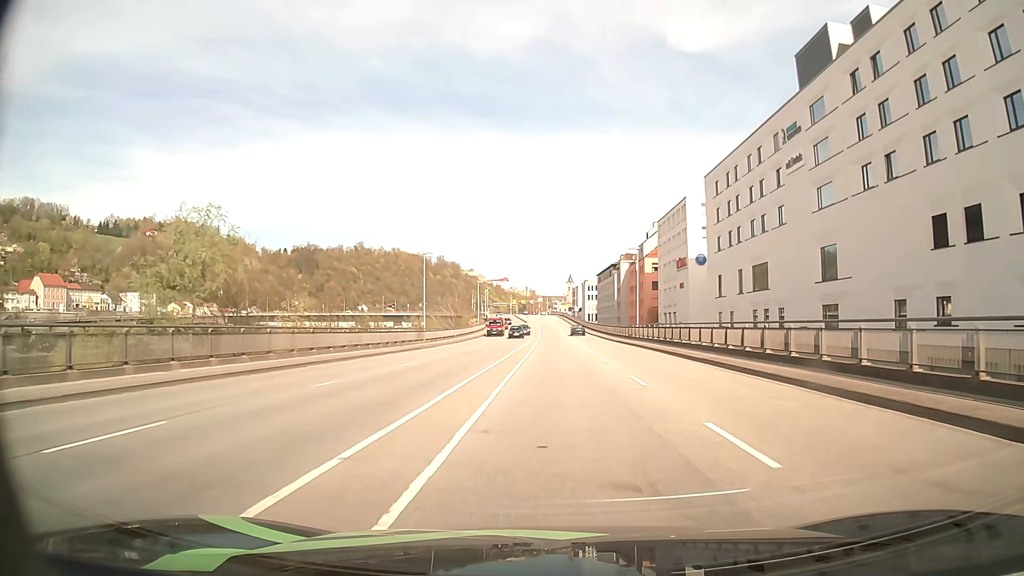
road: primary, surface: asphalt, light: Day
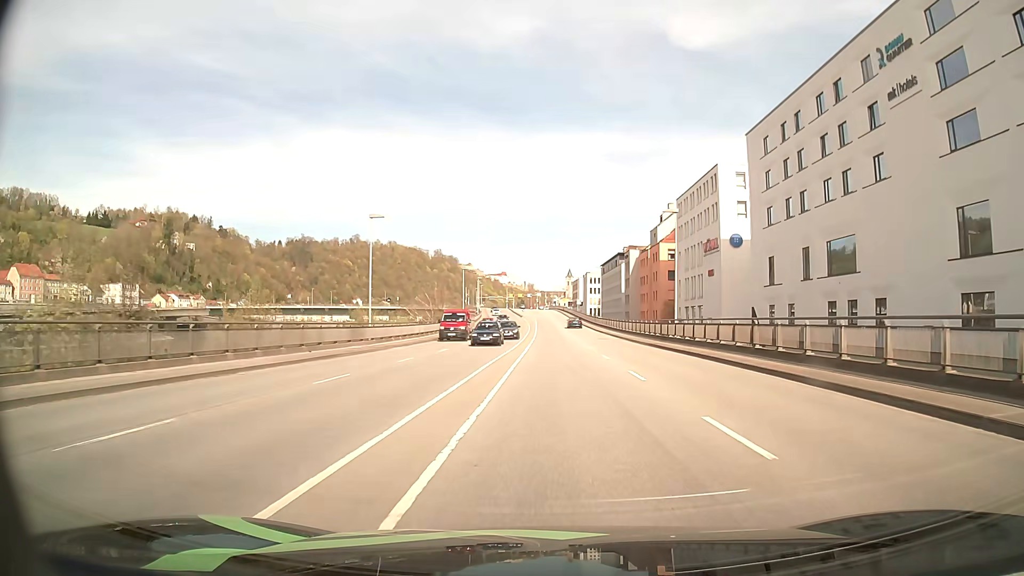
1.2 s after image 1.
(0.0, +17.9) m; 0°
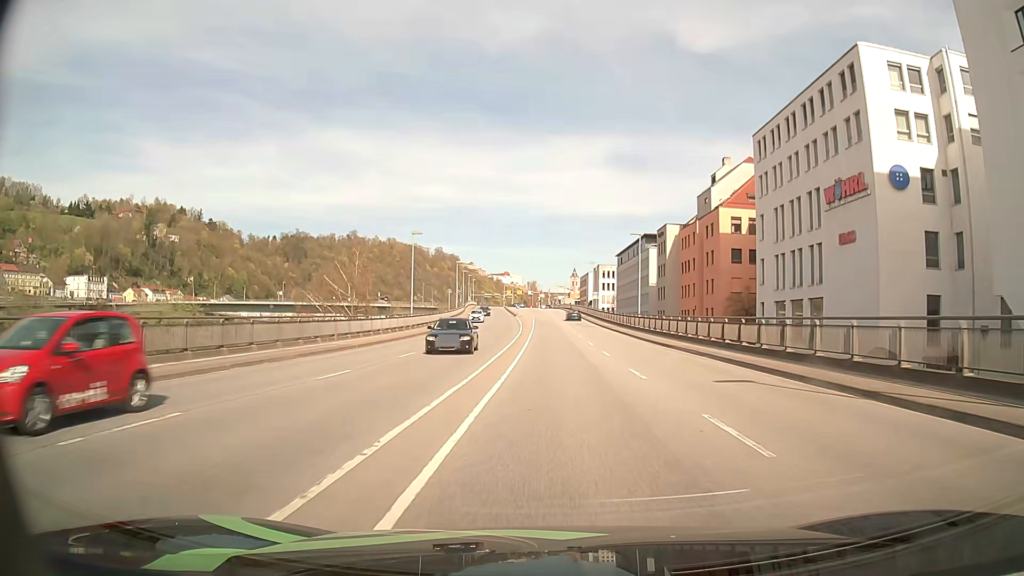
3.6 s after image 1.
(0.0, +36.1) m; 0°
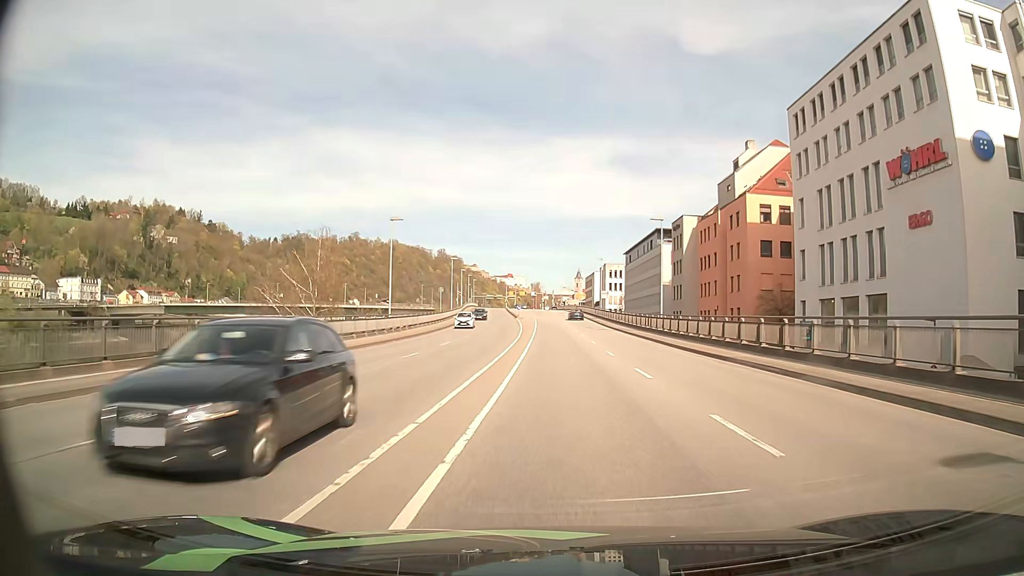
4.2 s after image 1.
(0.0, +9.0) m; 0°
(0, +10) (0, +20) (0, +30) (0, +40) (0, +50) (0, +60) (0, +70) (0, +80) (-1, +90) (-1, +100) m
